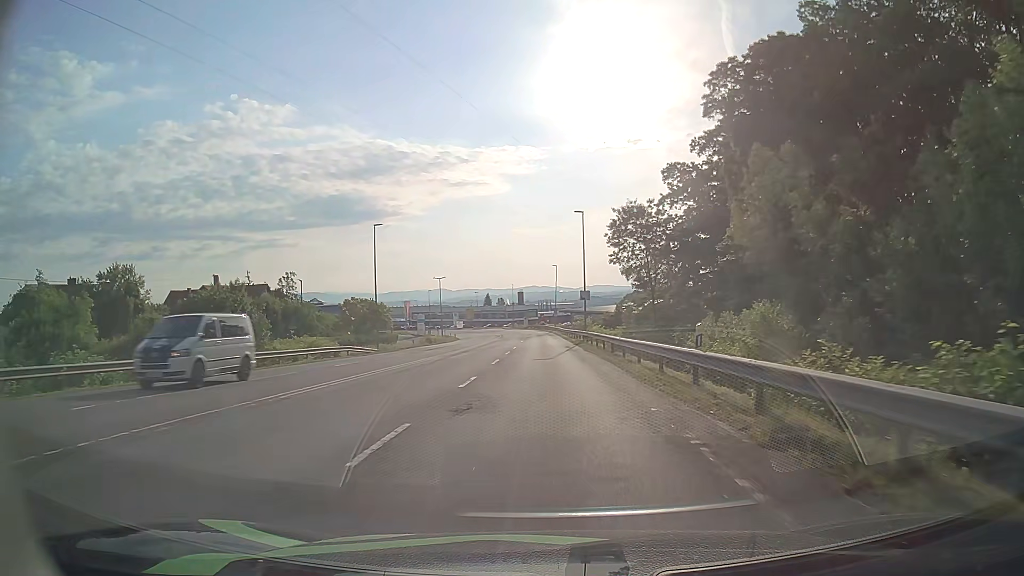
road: secondary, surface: asphalt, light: Day
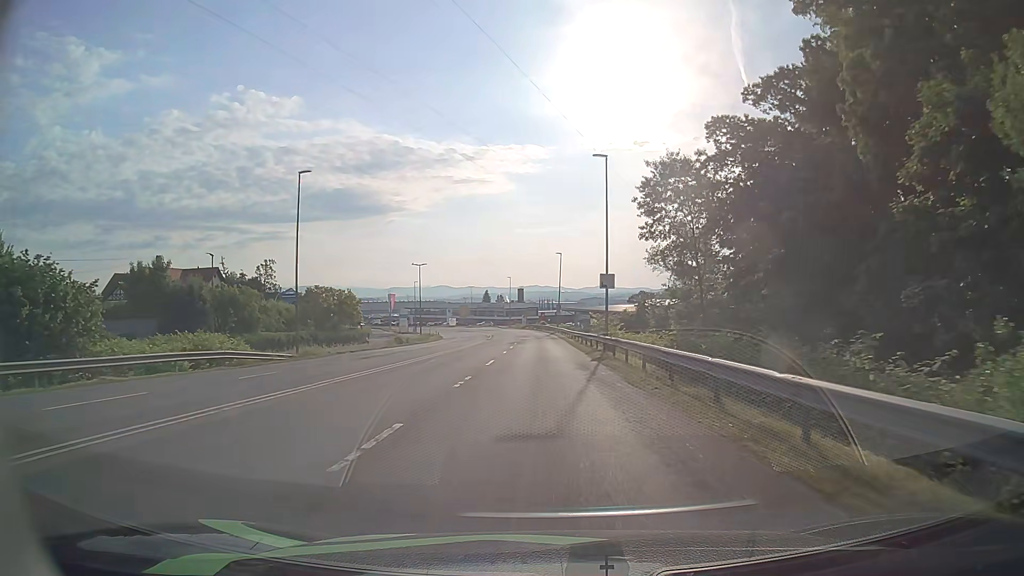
(0.0, +18.1) m; 0°
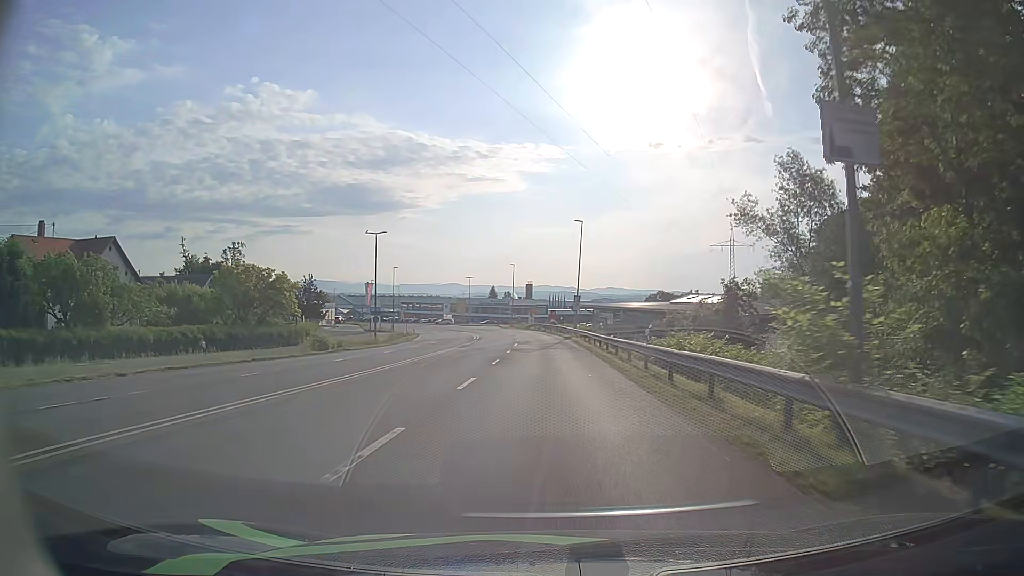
(-0.2, +27.3) m; -1°
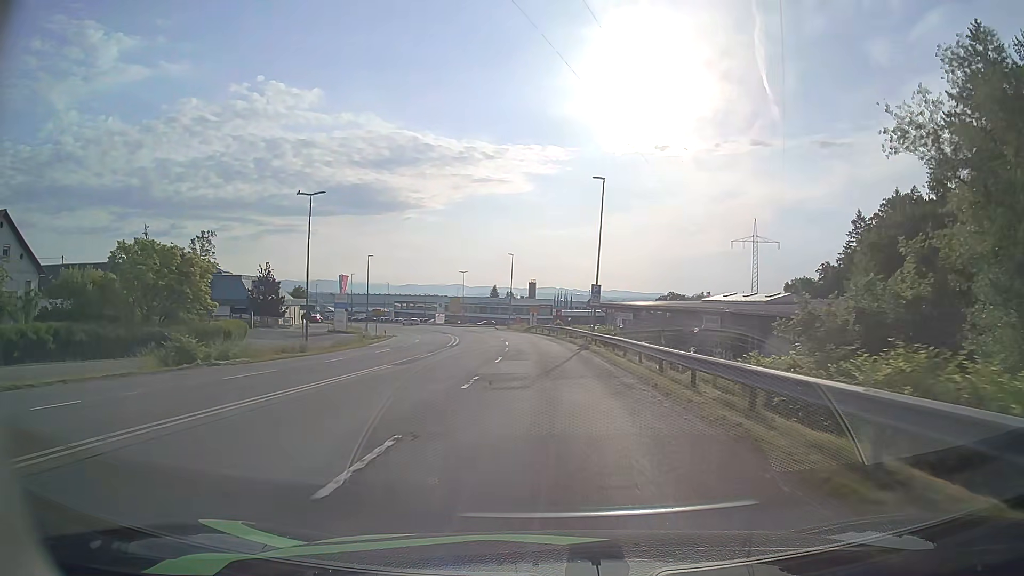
(0.0, +18.3) m; 0°
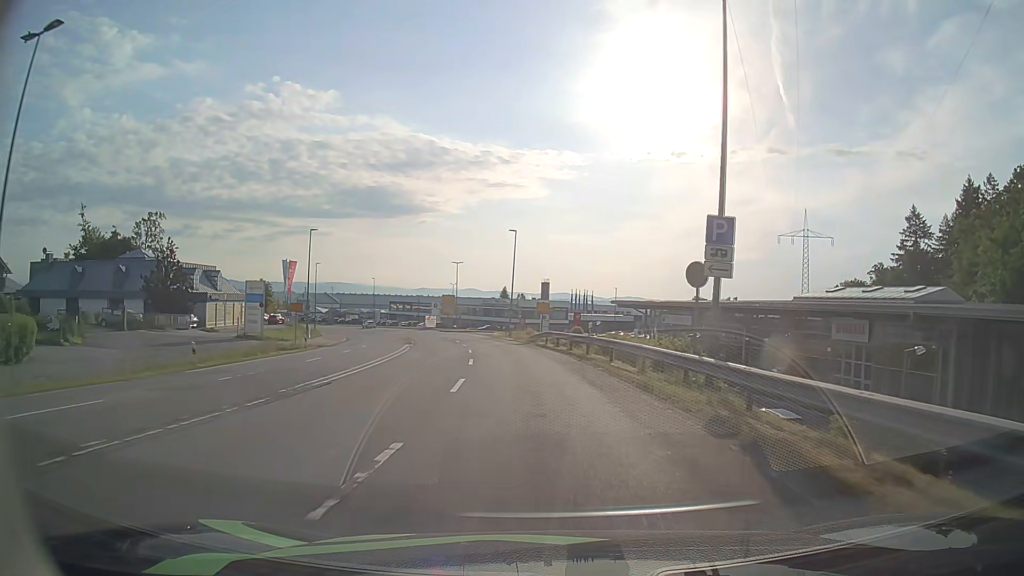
(-0.3, +27.4) m; -1°
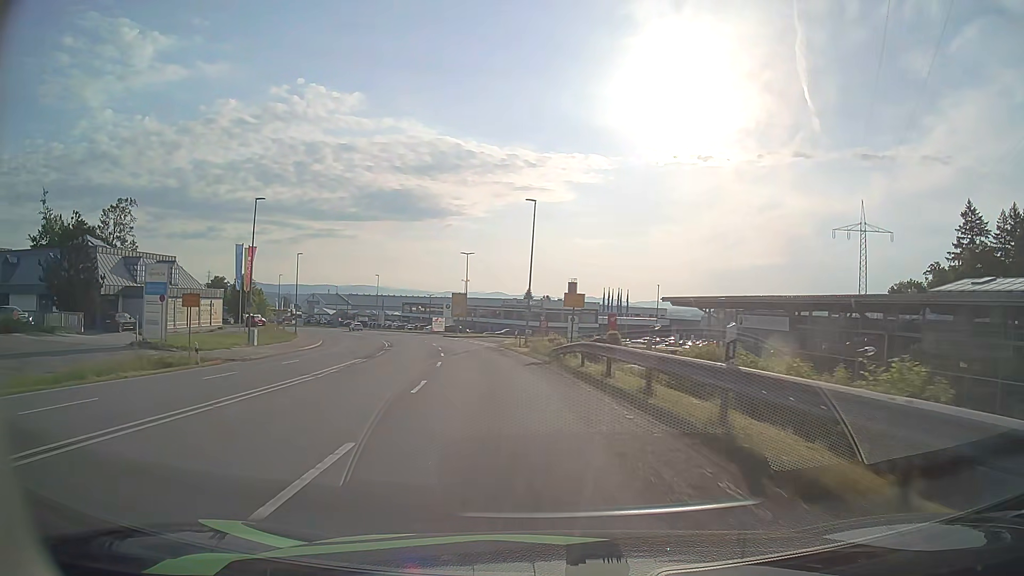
(-0.3, +17.7) m; -2°
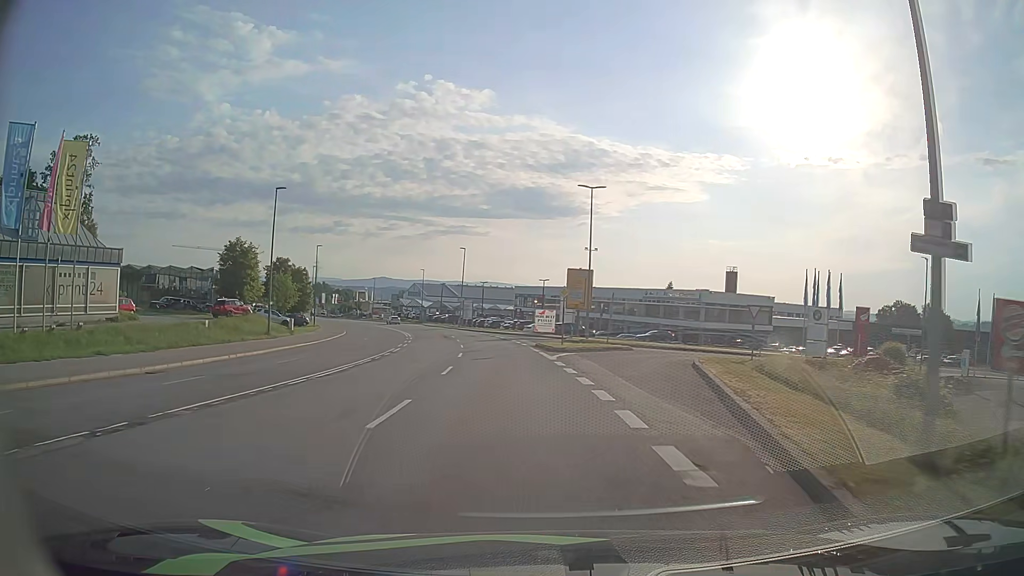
(-3.9, +40.4) m; -11°
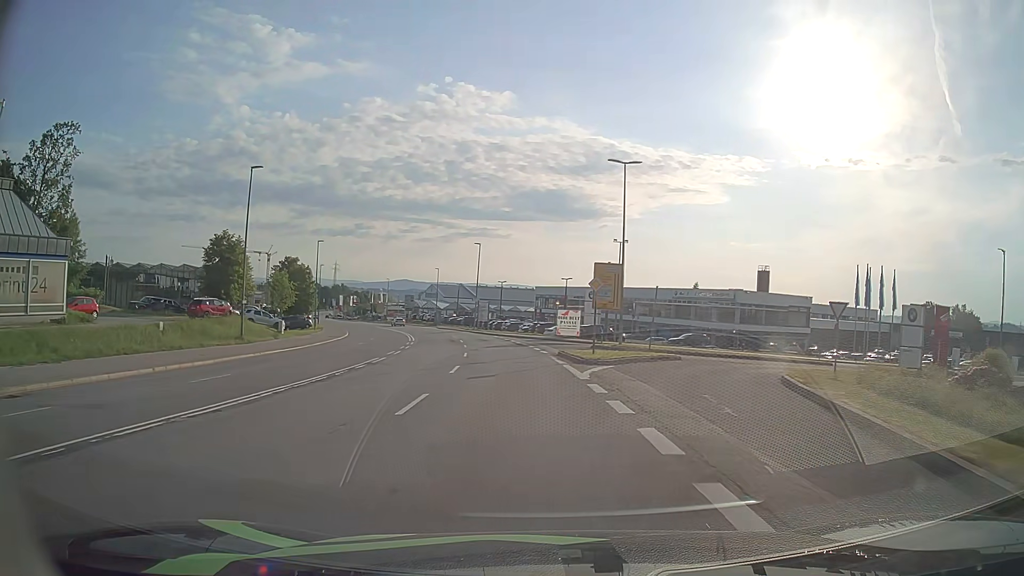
(-0.1, +7.6) m; -2°
(0, +10) (-1, +20) (-2, +30) (-3, +40) (-4, +50) (-6, +60) (-9, +69) (-11, +79) (-15, +88) (-18, +98) m
